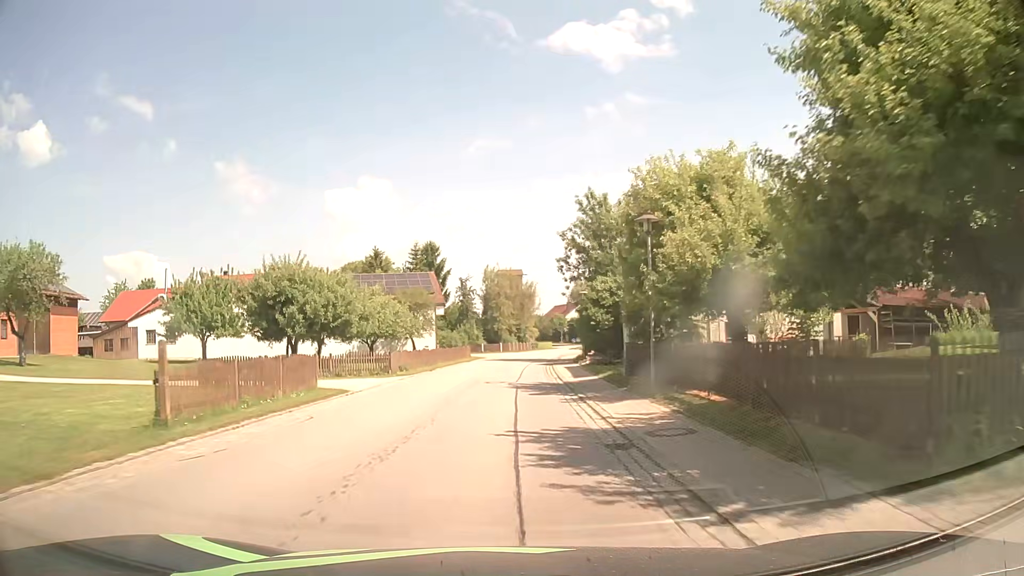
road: secondary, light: Day
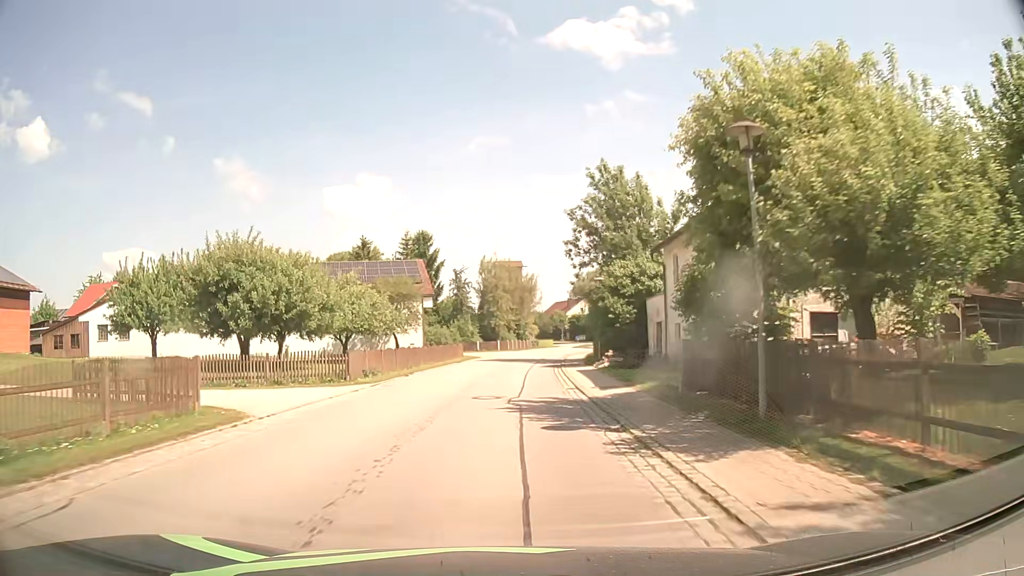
(0.0, +7.6) m; 0°
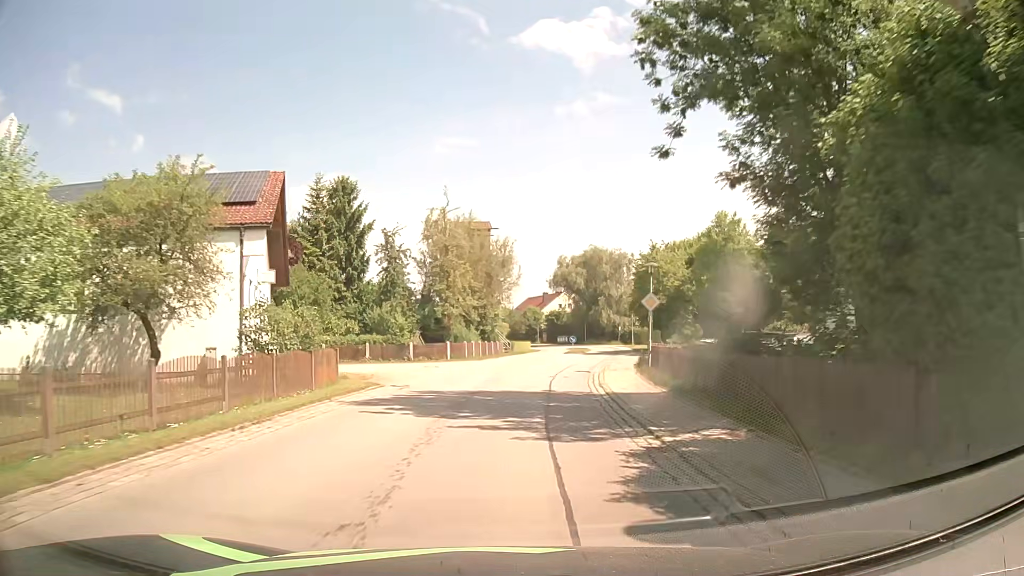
(+0.5, +30.5) m; +3°
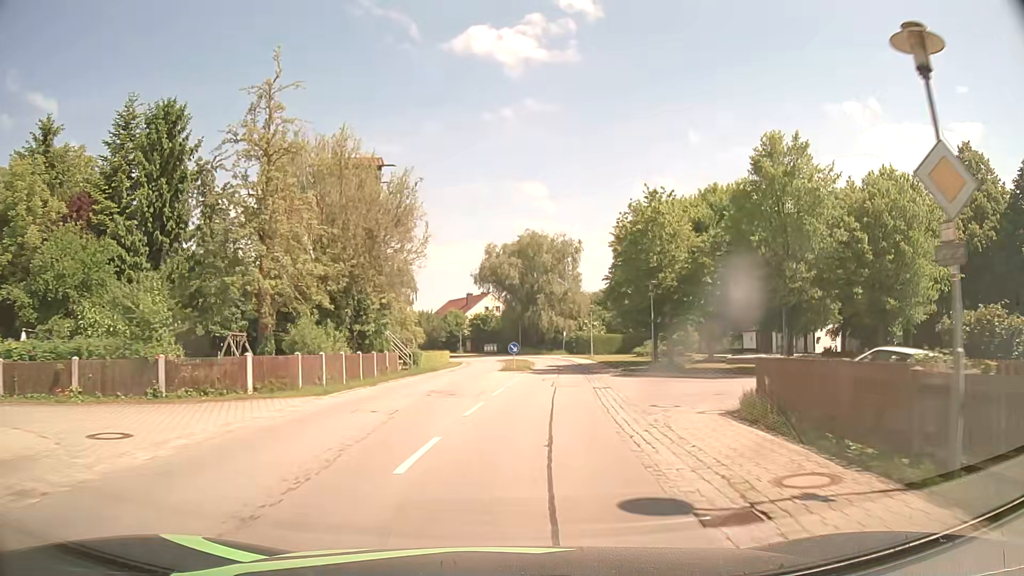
(+1.1, +22.8) m; +6°
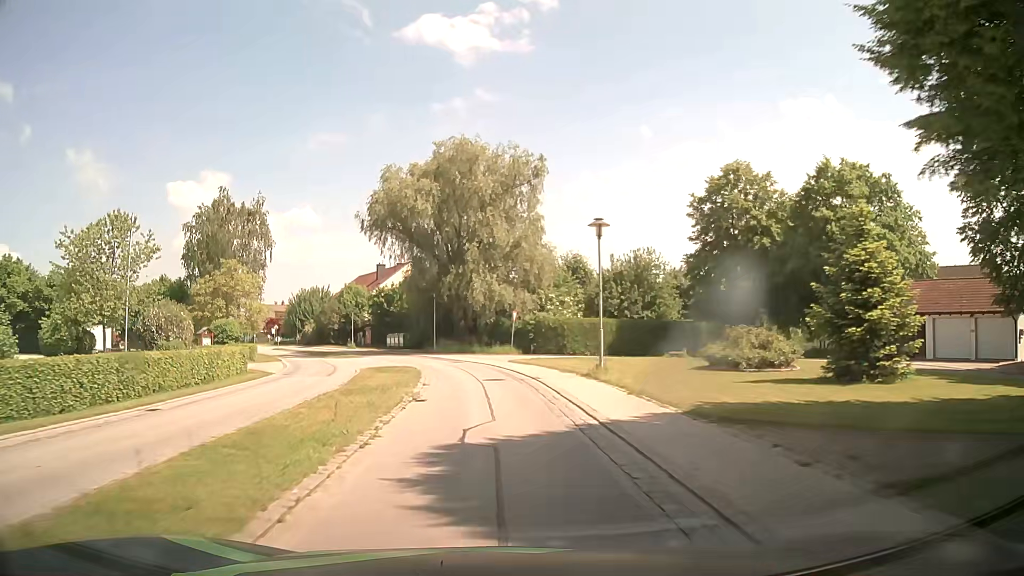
(+3.2, +37.8) m; +5°
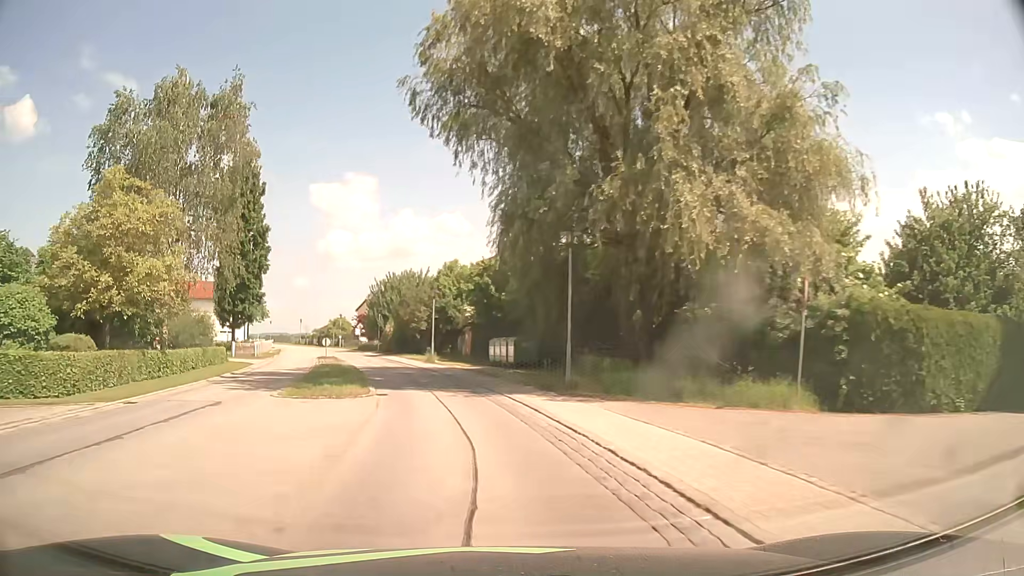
(-2.1, +30.2) m; -12°
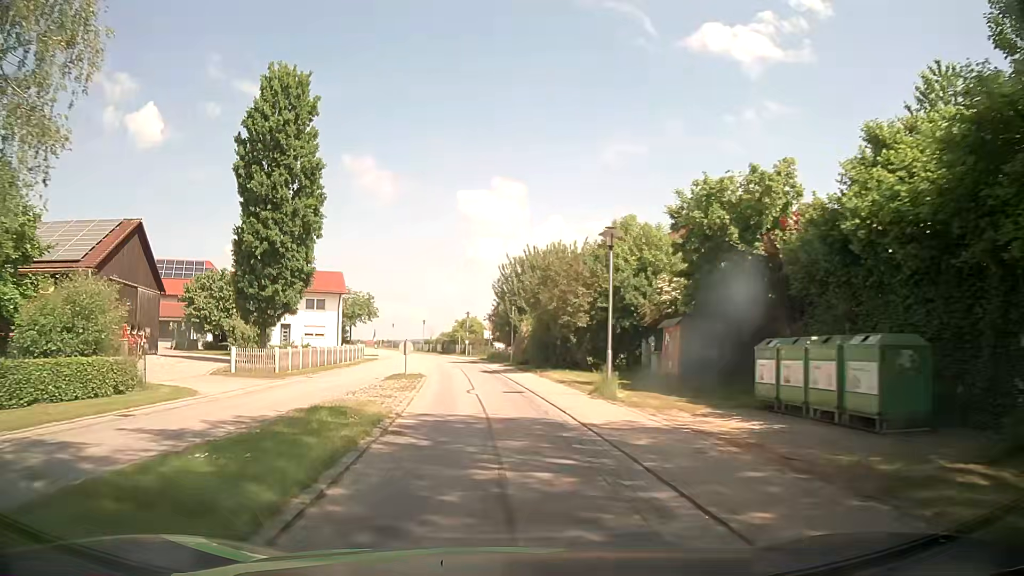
(-2.8, +22.6) m; -14°
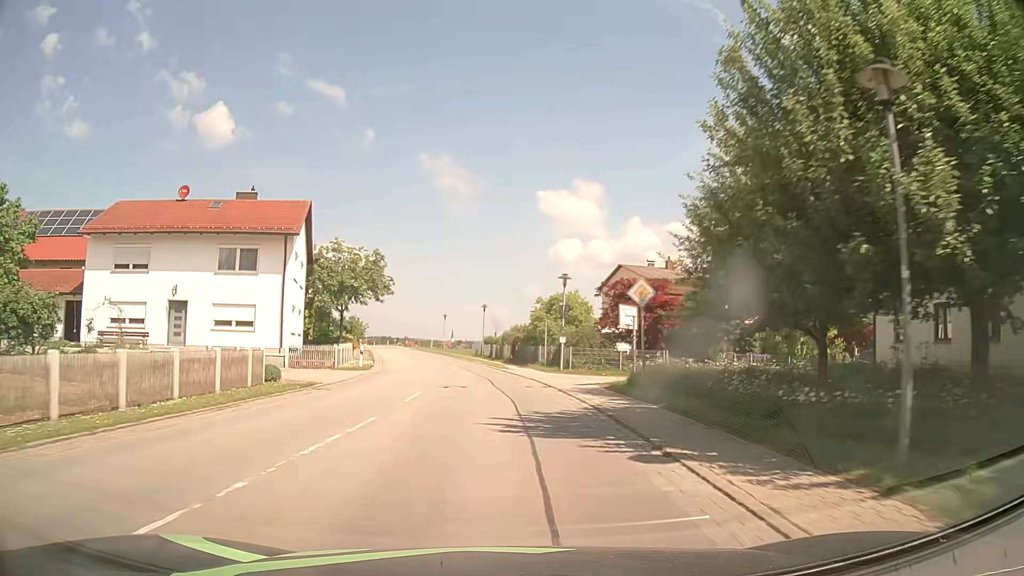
(-2.1, +38.0) m; -6°
(0, +10) (-1, +20) (-2, +30) (-3, +40) (-5, +50) (-7, +59) (-9, +69) (-11, +79) (-14, +89) (-16, +98) m
